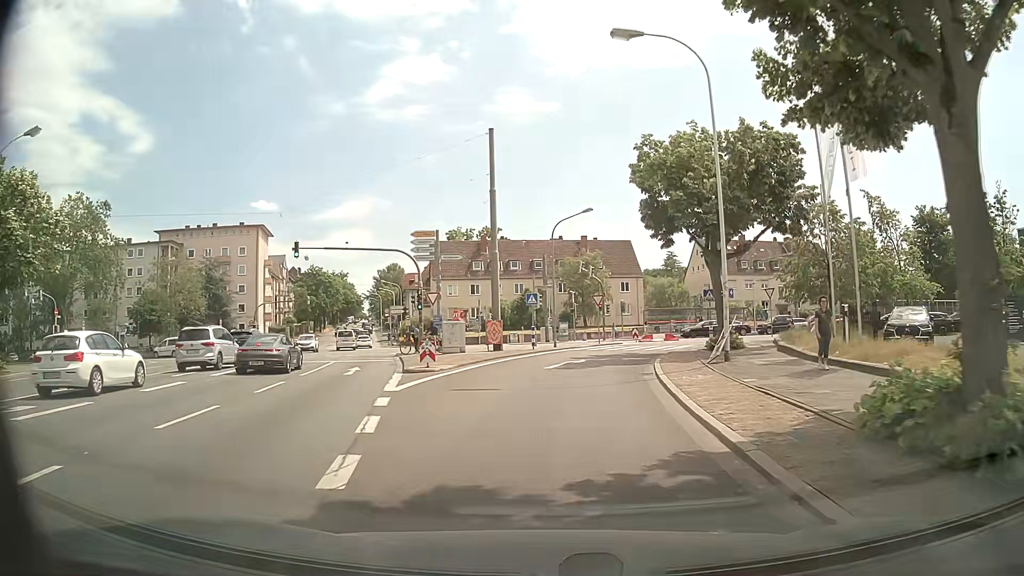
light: Day
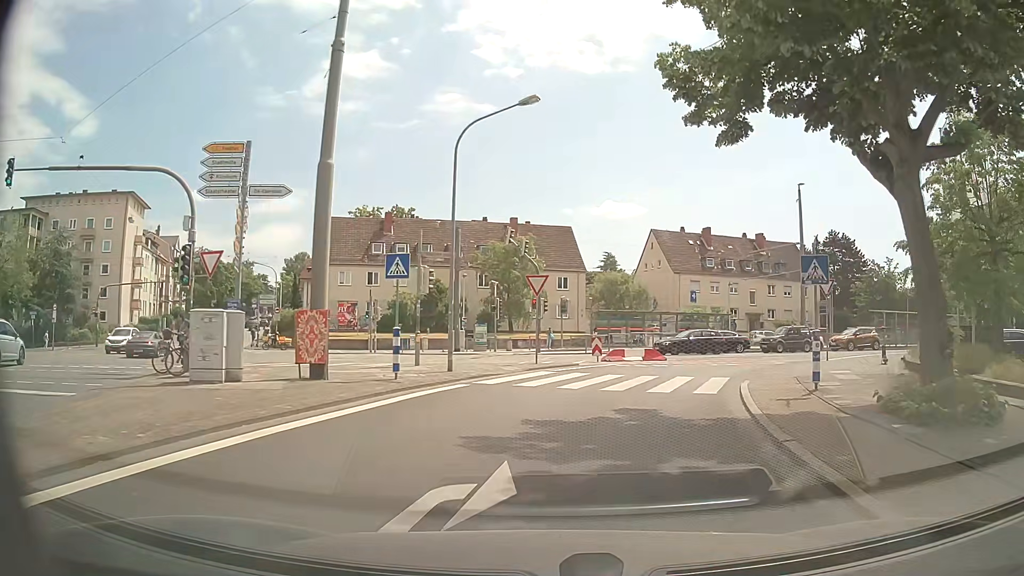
(+0.8, +19.2) m; +5°
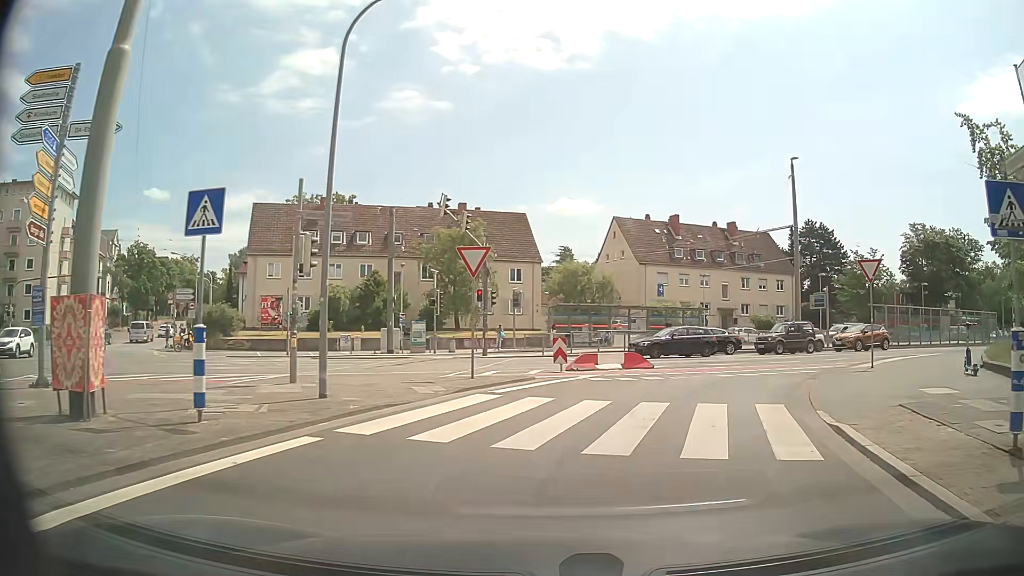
(+0.3, +7.4) m; +3°
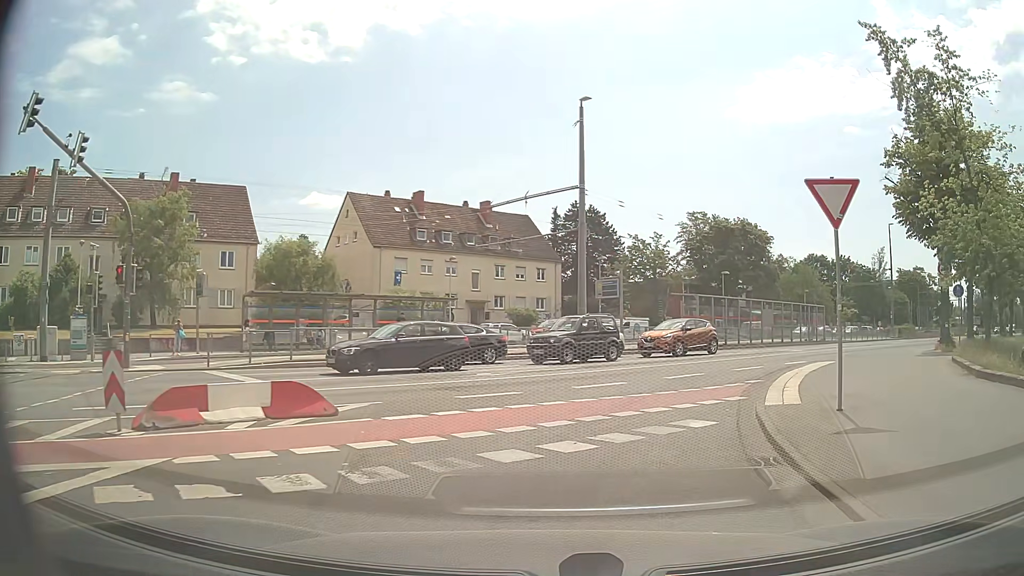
(+2.3, +11.7) m; +22°
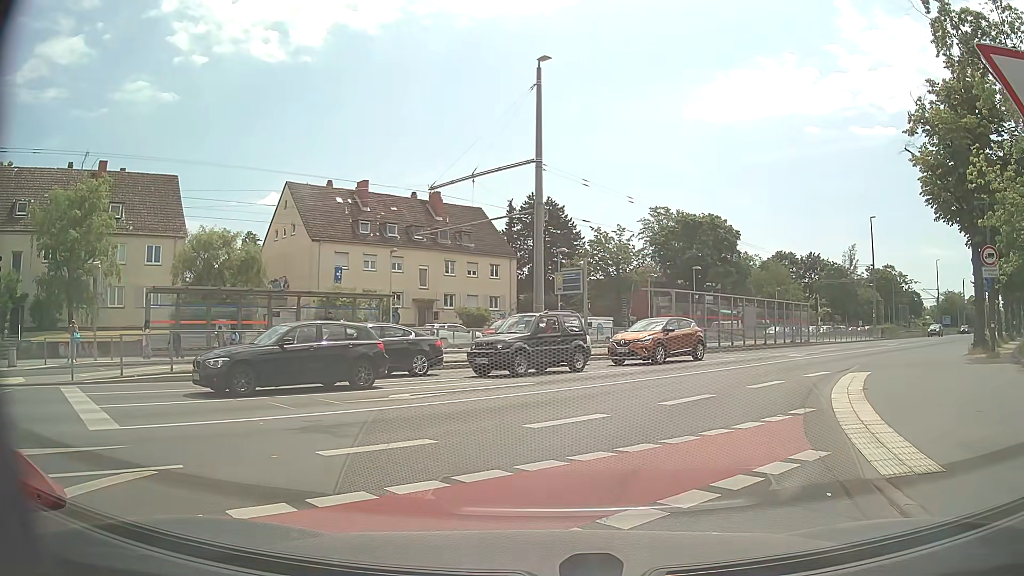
(+0.2, +5.0) m; +4°
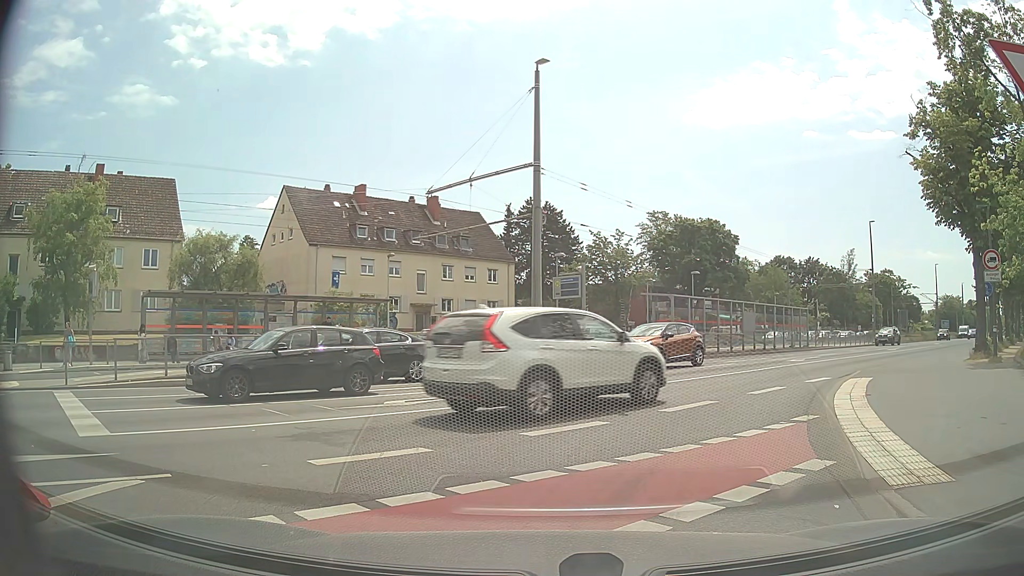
(0.0, +0.3) m; 0°
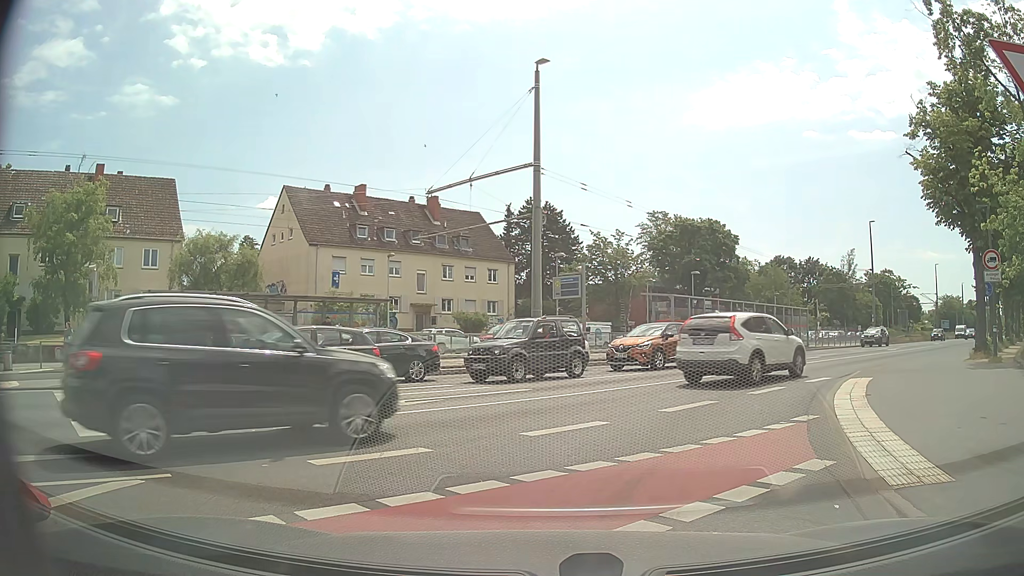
(0.0, 0.0) m; 0°
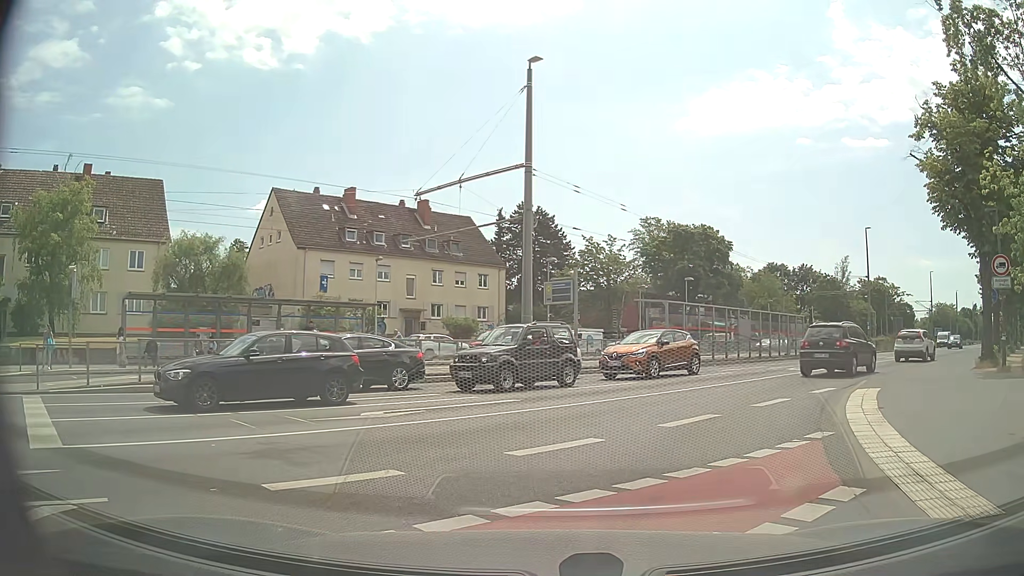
(0.0, +1.0) m; +1°
(+1, +10) (+6, +19) (+12, +26) (+19, +34) (+25, +41) (+32, +49) (+39, +56) (+45, +64) (+52, +71) (+58, +79) m
